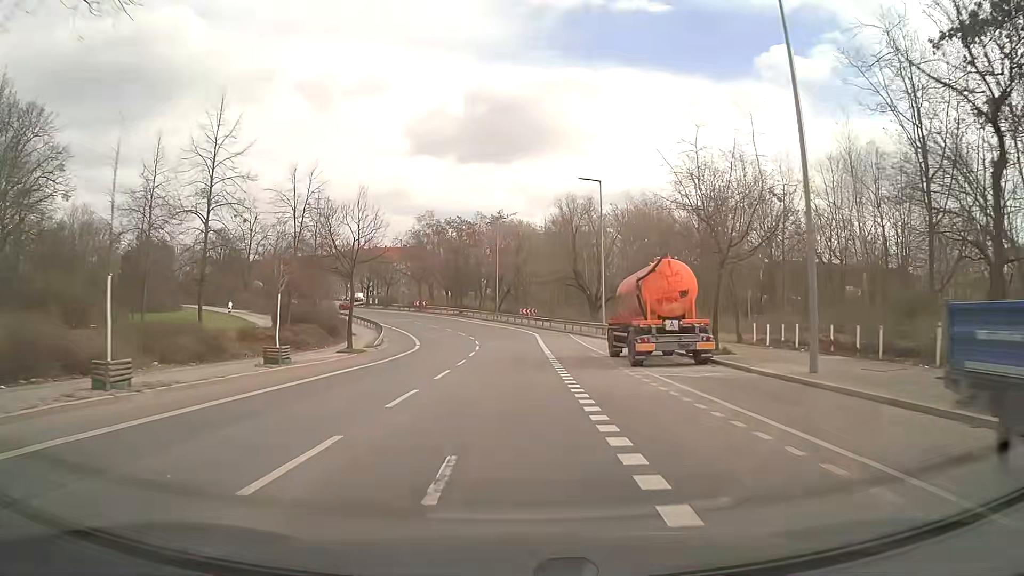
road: tertiary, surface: asphalt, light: Day
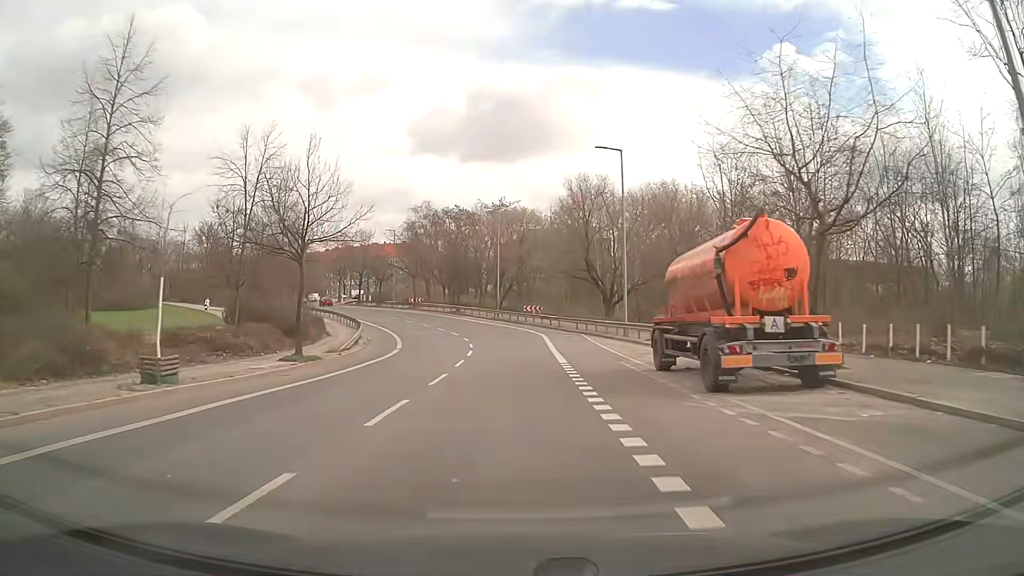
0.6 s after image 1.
(-0.1, +8.1) m; -1°
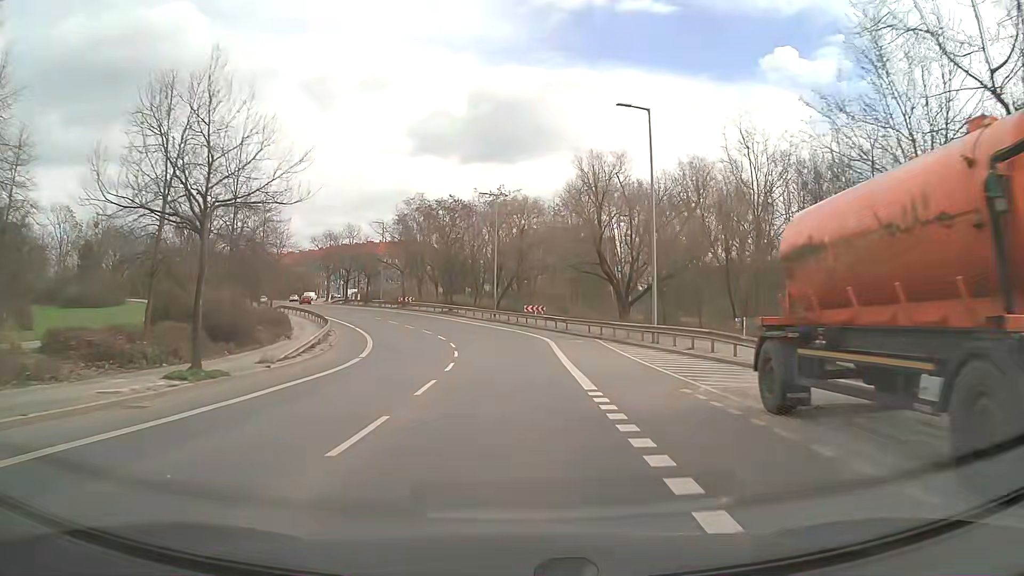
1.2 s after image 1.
(0.0, +8.1) m; 0°
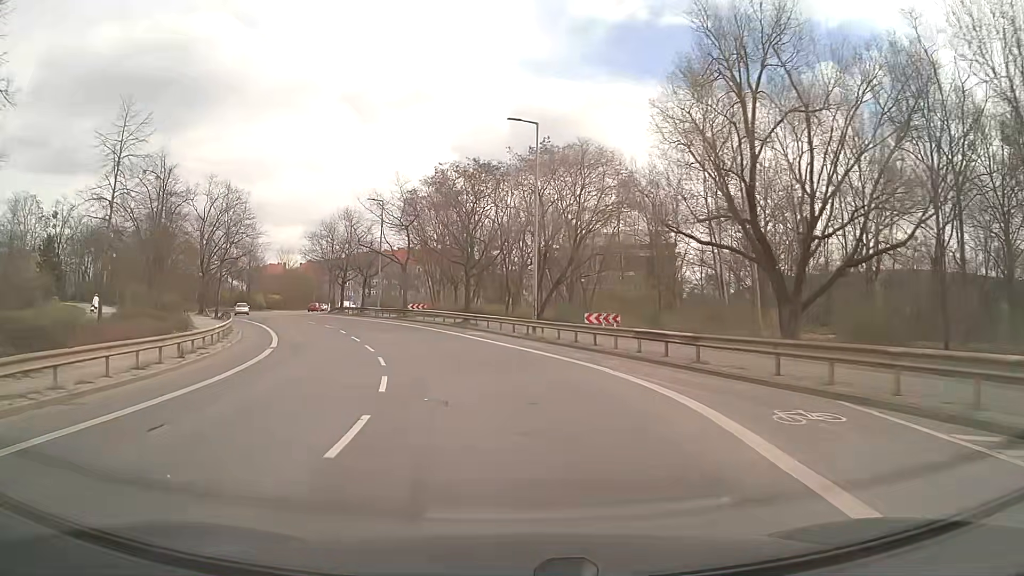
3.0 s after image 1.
(-0.2, +24.2) m; -3°
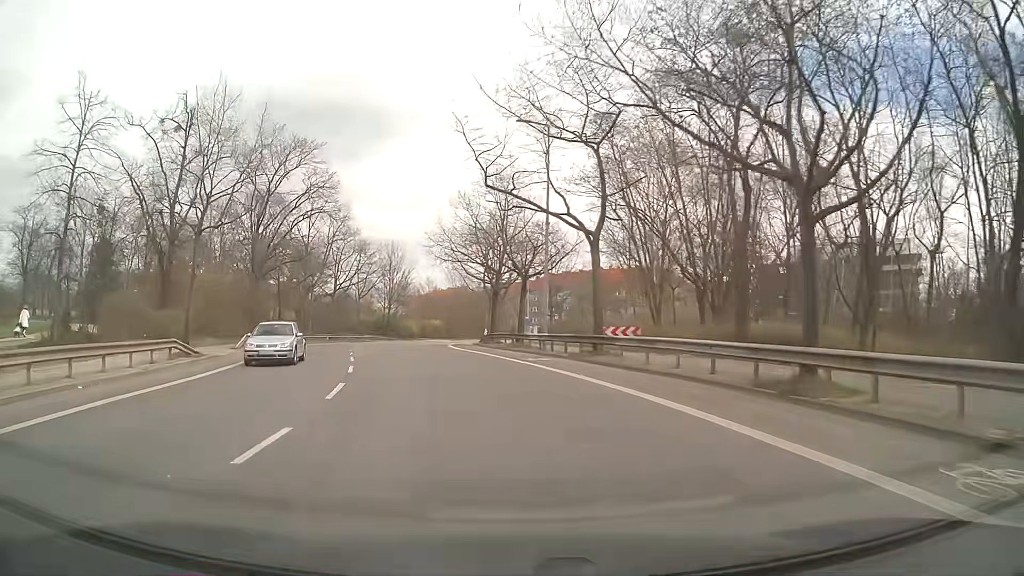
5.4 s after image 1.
(-4.4, +30.5) m; -17°
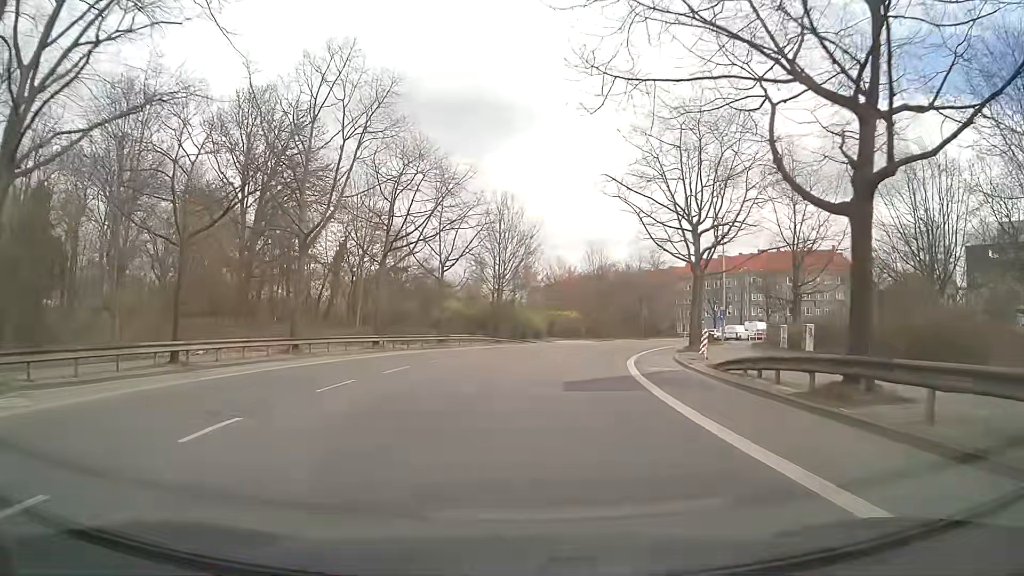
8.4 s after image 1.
(-4.8, +34.5) m; -11°
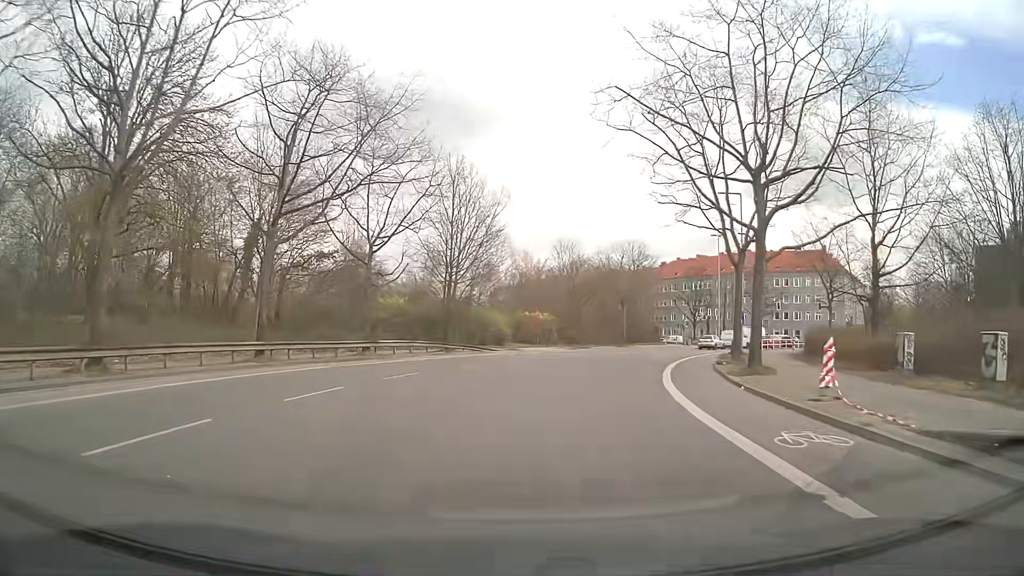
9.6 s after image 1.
(+0.3, +13.0) m; +3°
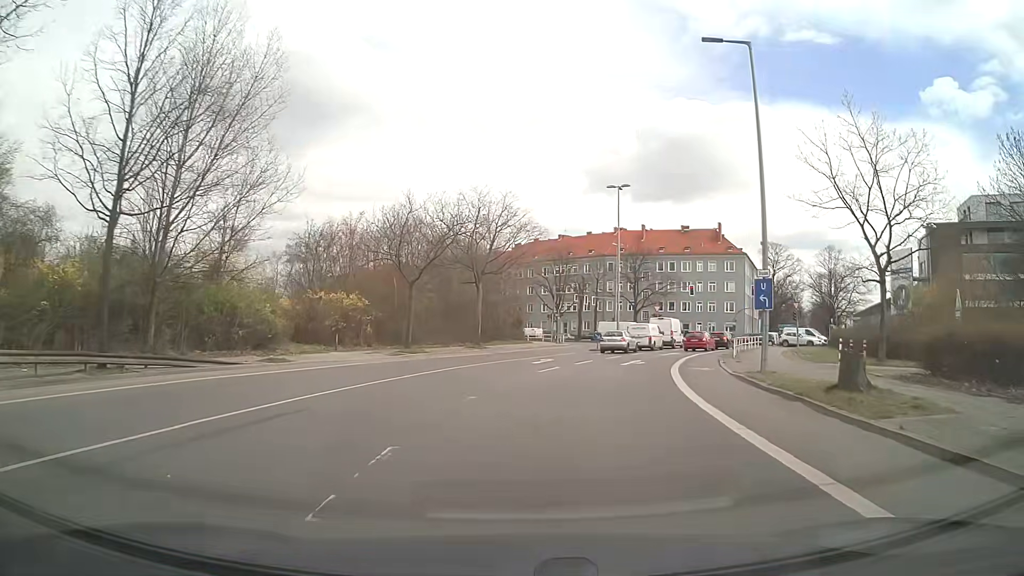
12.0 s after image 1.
(+2.7, +24.4) m; +13°
